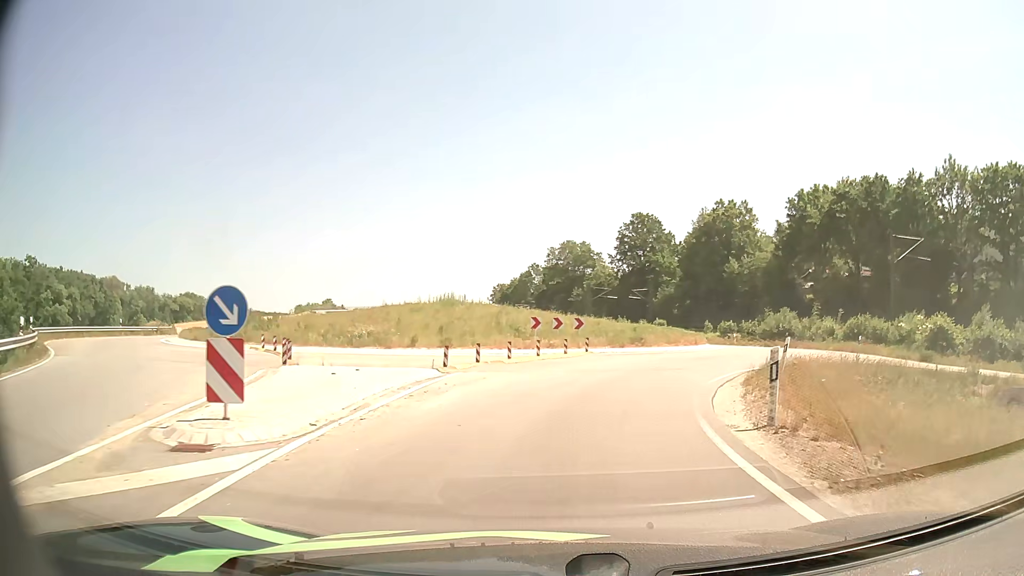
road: primary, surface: asphalt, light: Day
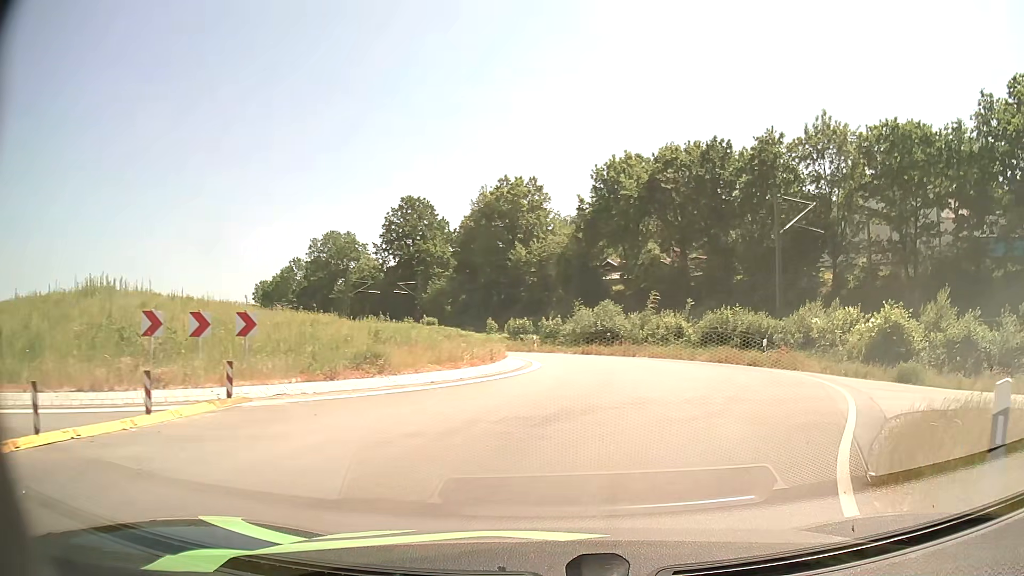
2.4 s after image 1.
(+2.4, +16.6) m; +20°
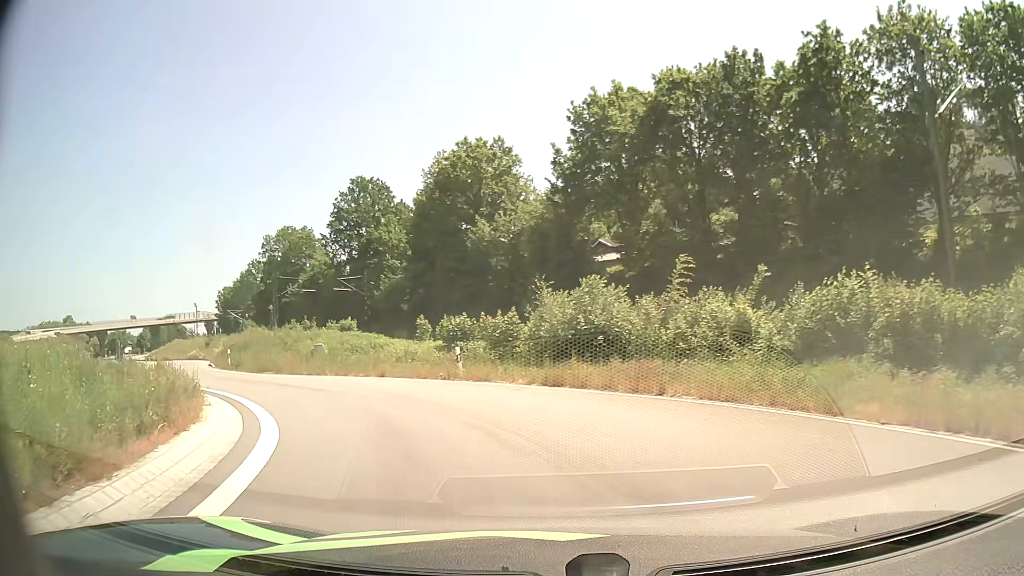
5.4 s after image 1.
(+1.9, +19.7) m; 0°
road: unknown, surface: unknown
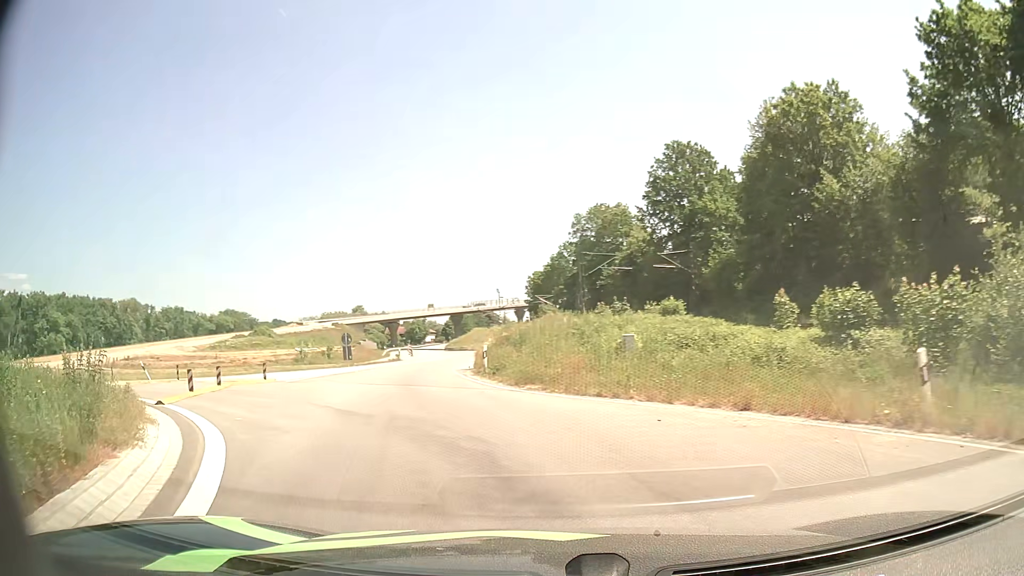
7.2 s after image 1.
(-2.8, +12.0) m; -26°
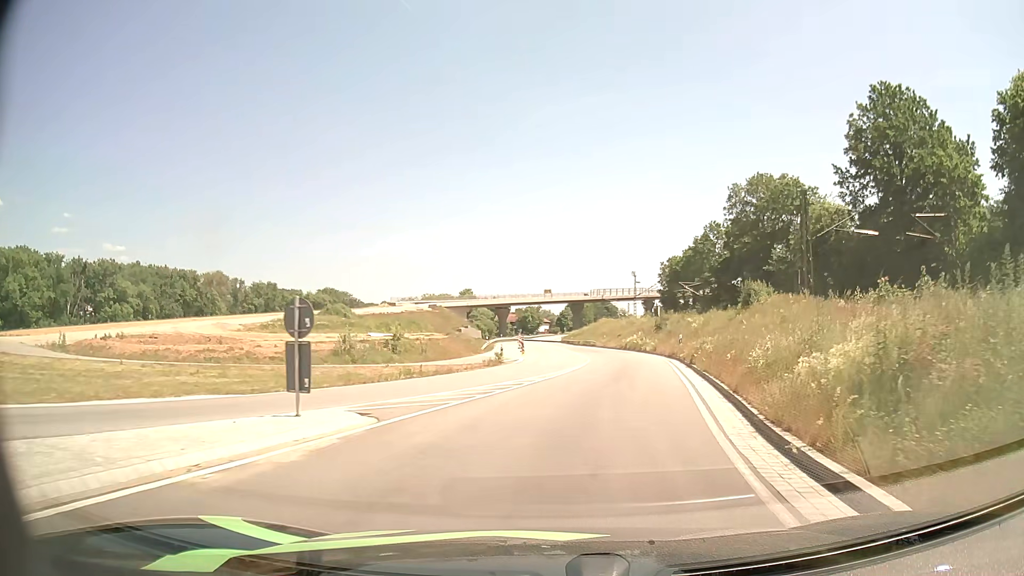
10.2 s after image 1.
(-5.6, +24.3) m; -12°
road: primary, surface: asphalt
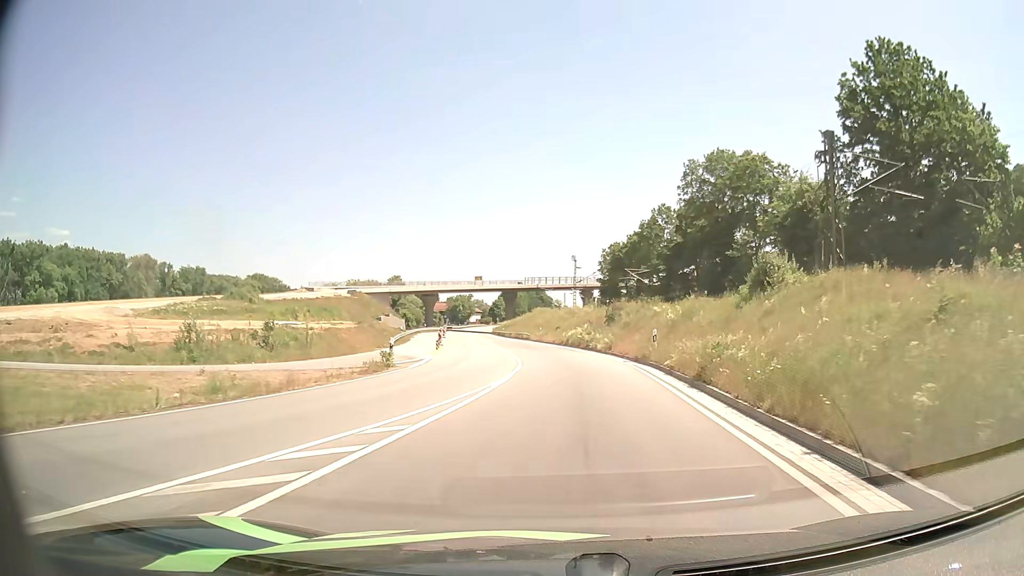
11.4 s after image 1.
(+0.7, +12.1) m; +6°
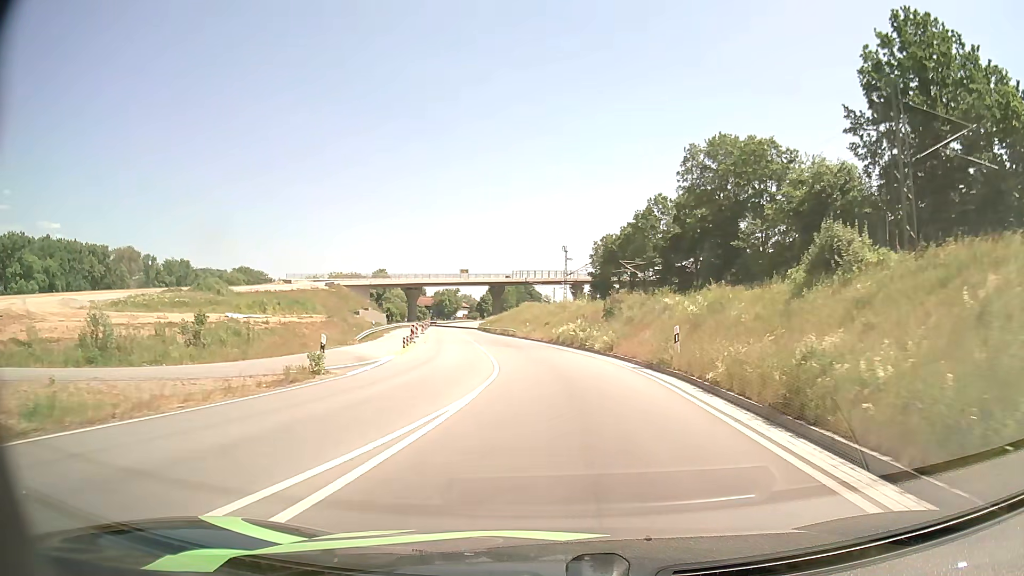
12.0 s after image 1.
(0.0, +6.6) m; +1°
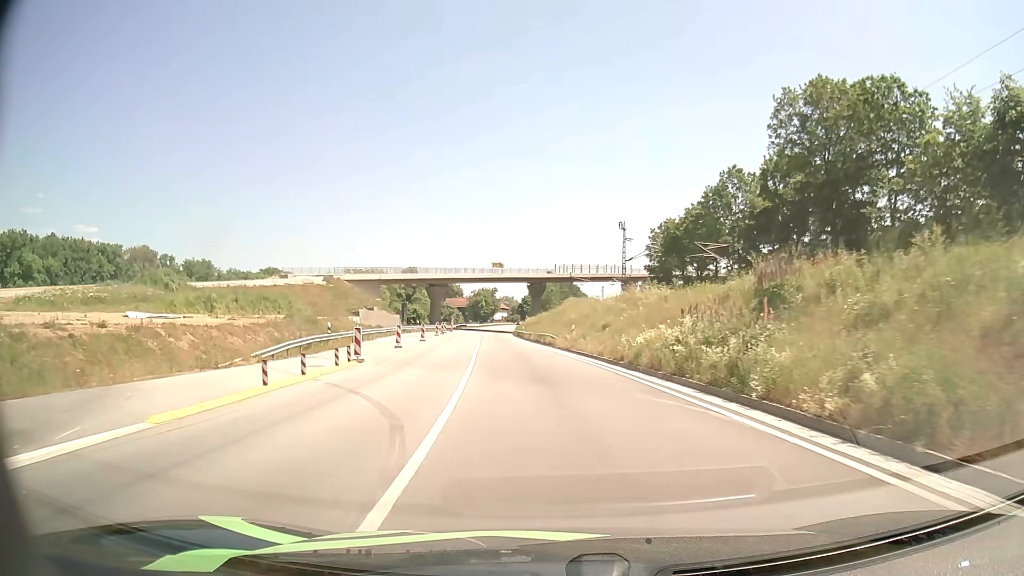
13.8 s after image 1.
(-0.4, +22.3) m; -4°
(0, +10) (0, +20) (-1, +30) (-2, +40) (-3, +50) (-4, +60) (-5, +70) (-6, +80) (-6, +90) (-7, +100) m
